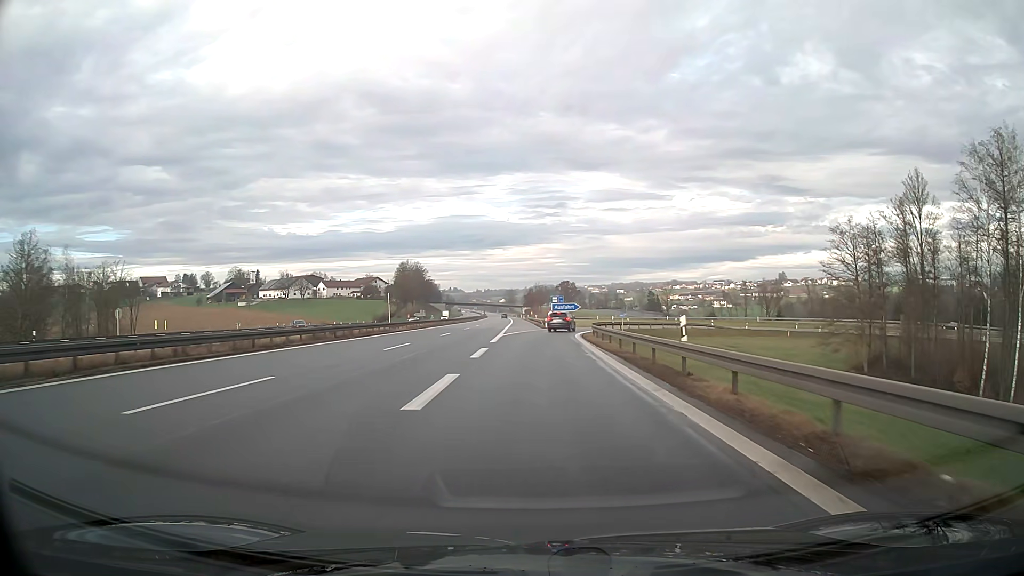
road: motorway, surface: asphalt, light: Day
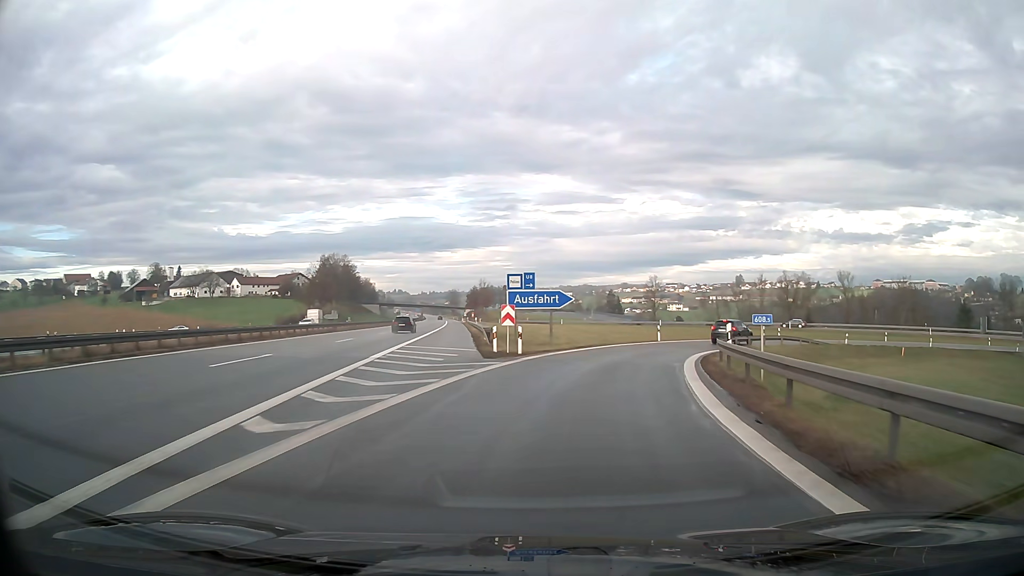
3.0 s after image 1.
(+1.0, +45.3) m; +6°
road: motorway_link
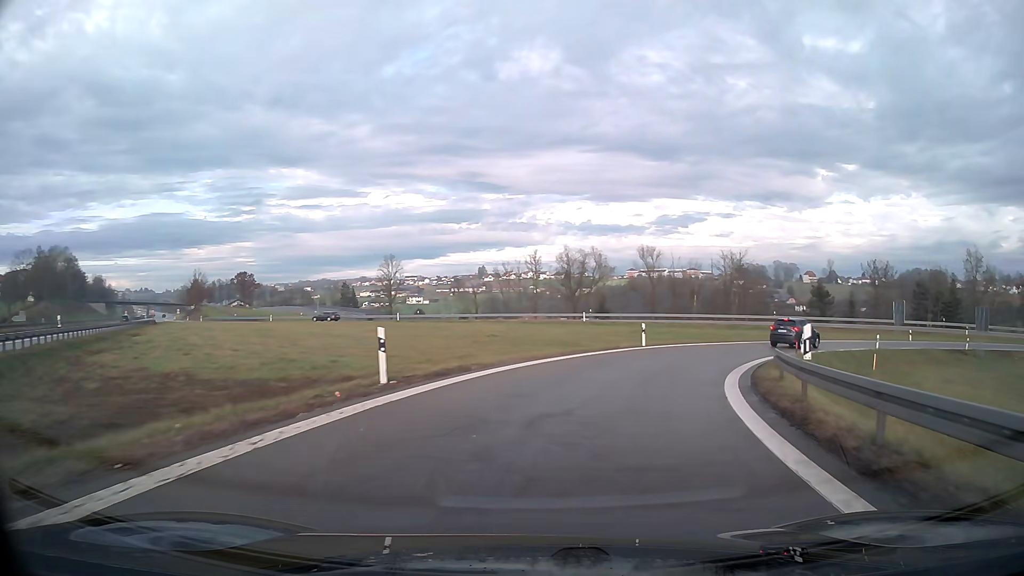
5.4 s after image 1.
(+6.0, +31.8) m; +23°
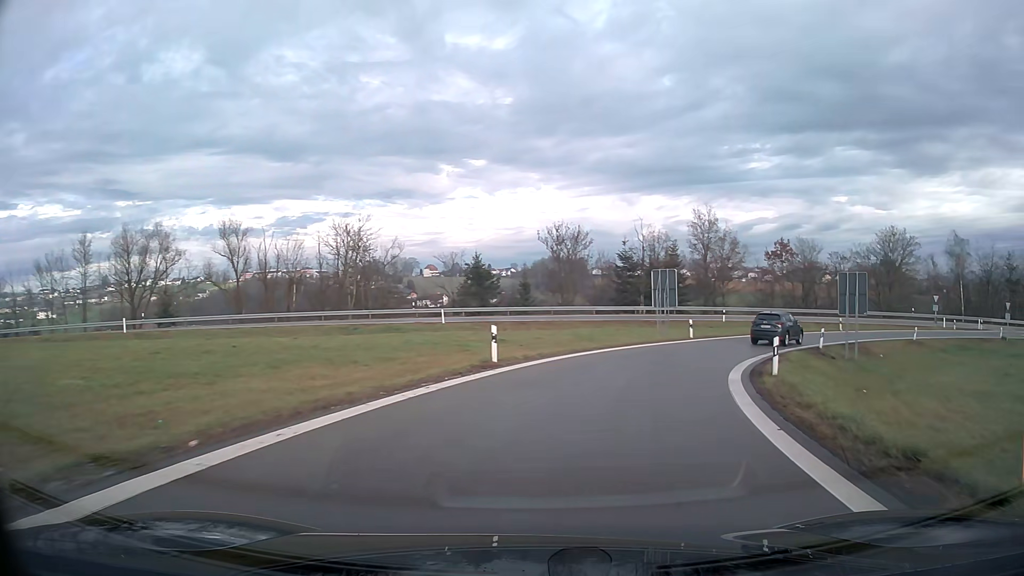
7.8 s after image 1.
(+7.9, +28.5) m; +32°
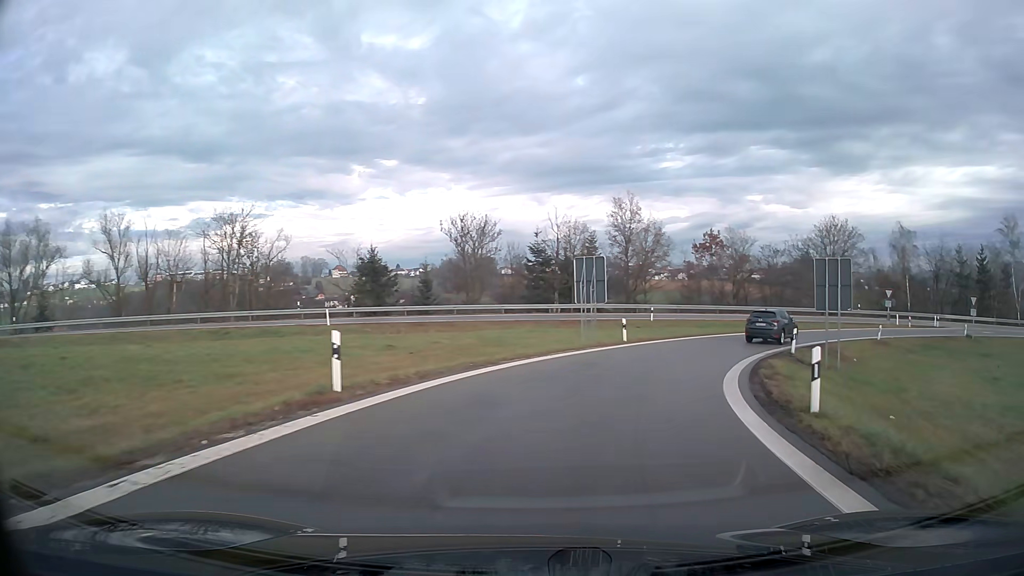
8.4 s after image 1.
(+0.5, +7.2) m; +8°
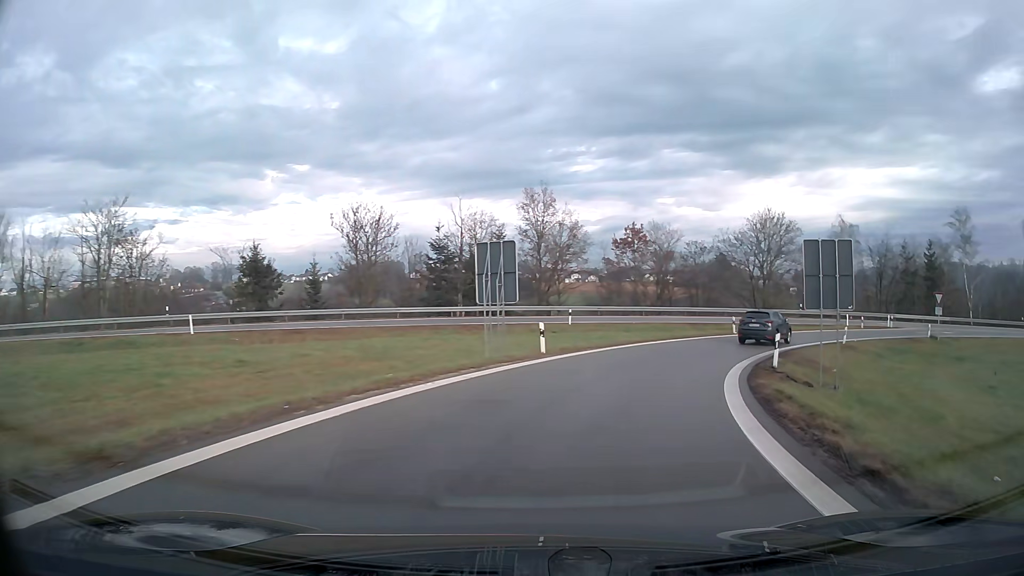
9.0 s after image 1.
(+0.5, +7.2) m; +8°
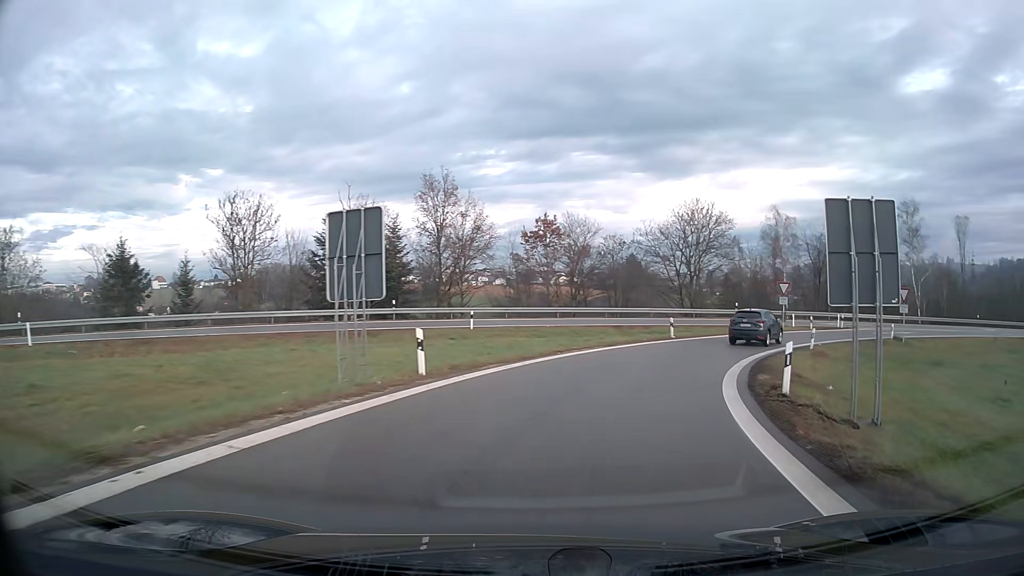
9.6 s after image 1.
(+0.5, +7.3) m; +8°
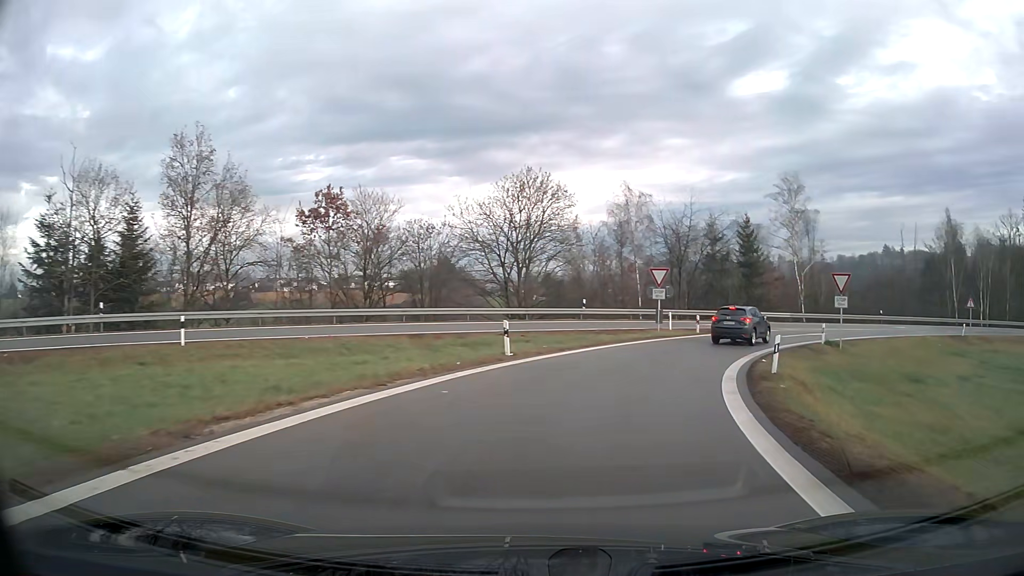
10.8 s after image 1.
(+2.0, +14.6) m; +16°
(+1, +10) (+4, +20) (+8, +28) (+14, +36) (+22, +43) (+30, +48) (+40, +52) (+49, +54) (+59, +54) (+69, +55) m
